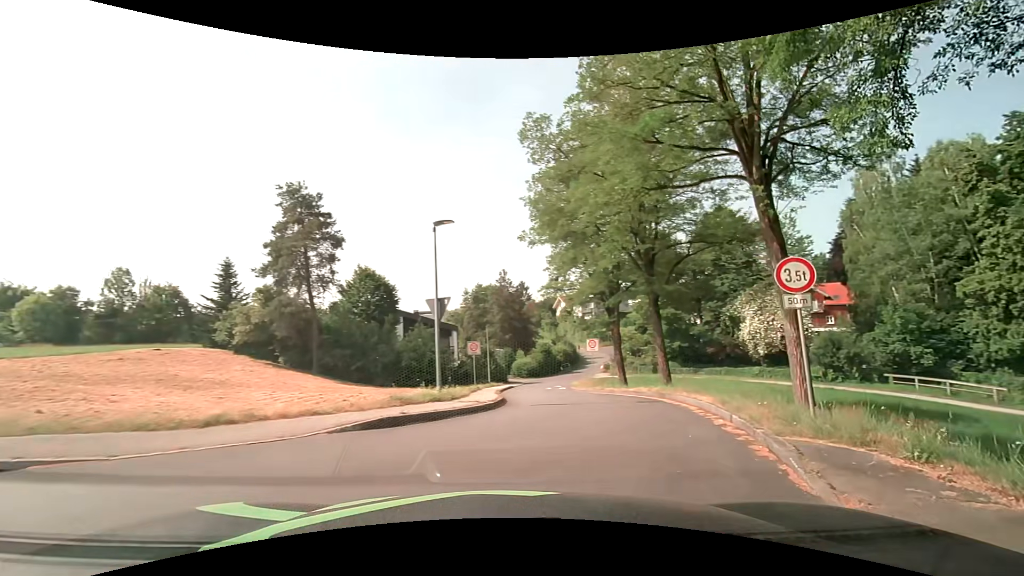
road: residential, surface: asphalt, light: Day
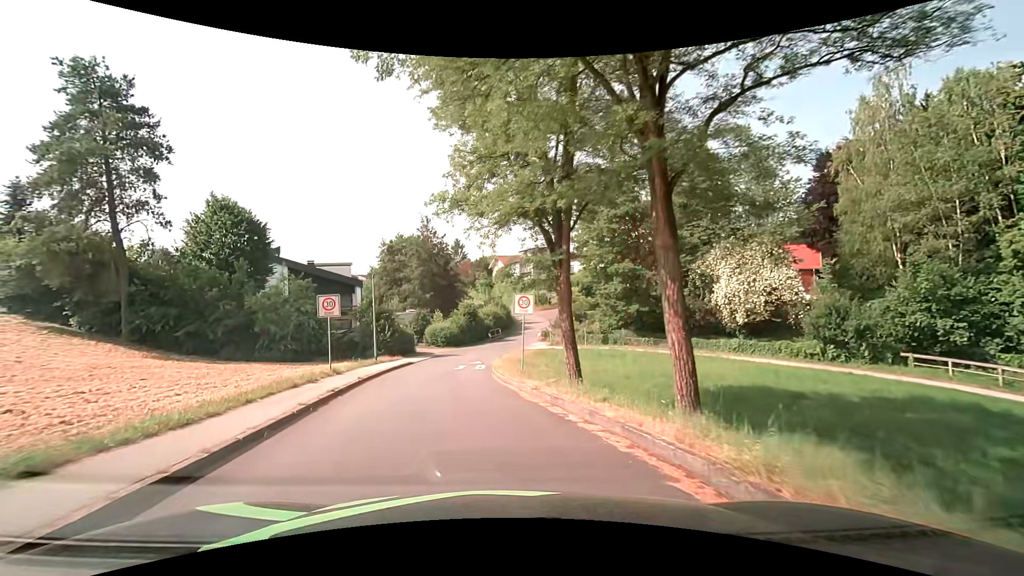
(+2.6, +13.1) m; +8°
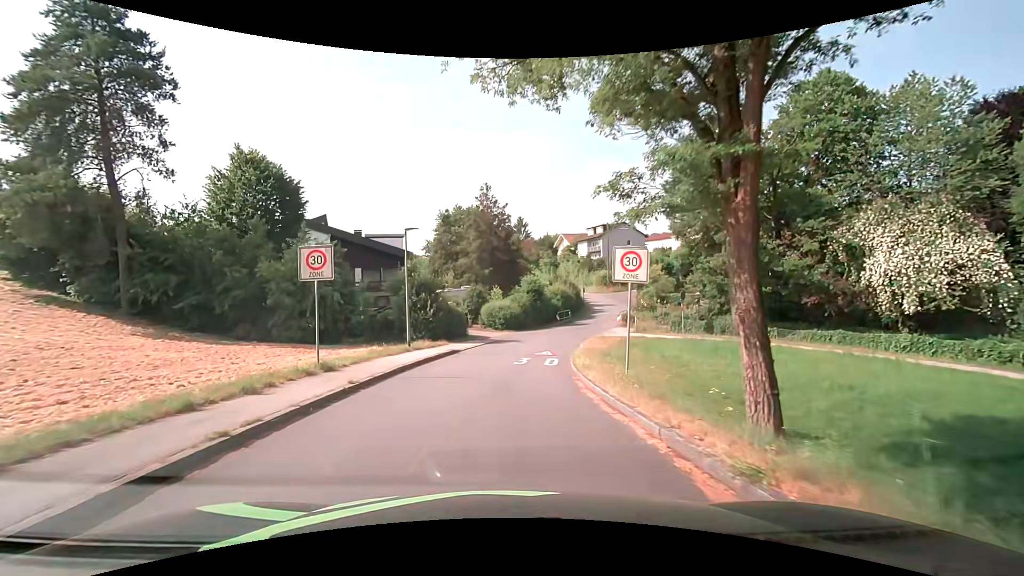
(-0.5, +8.4) m; -8°
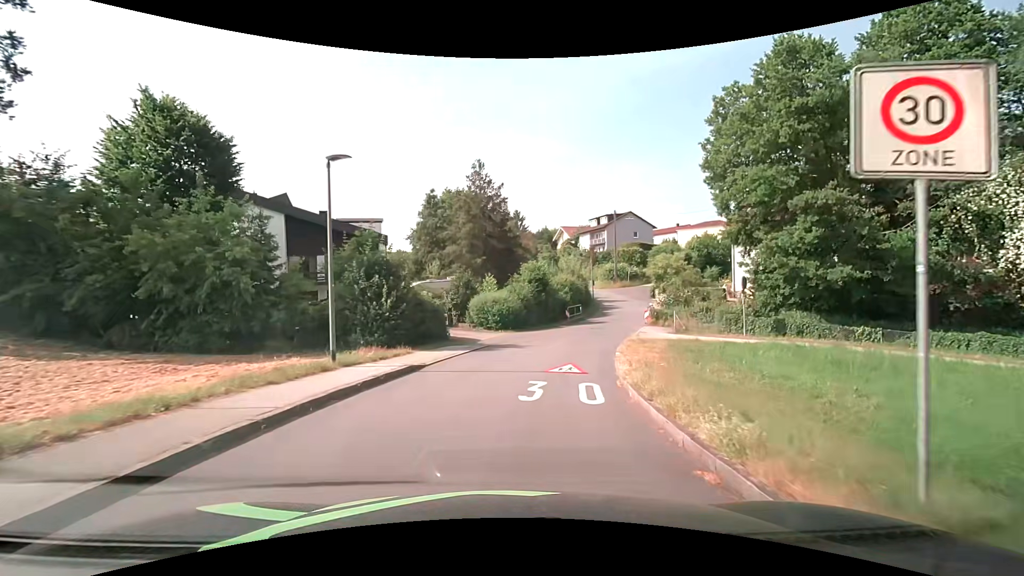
(0.0, +8.9) m; +1°
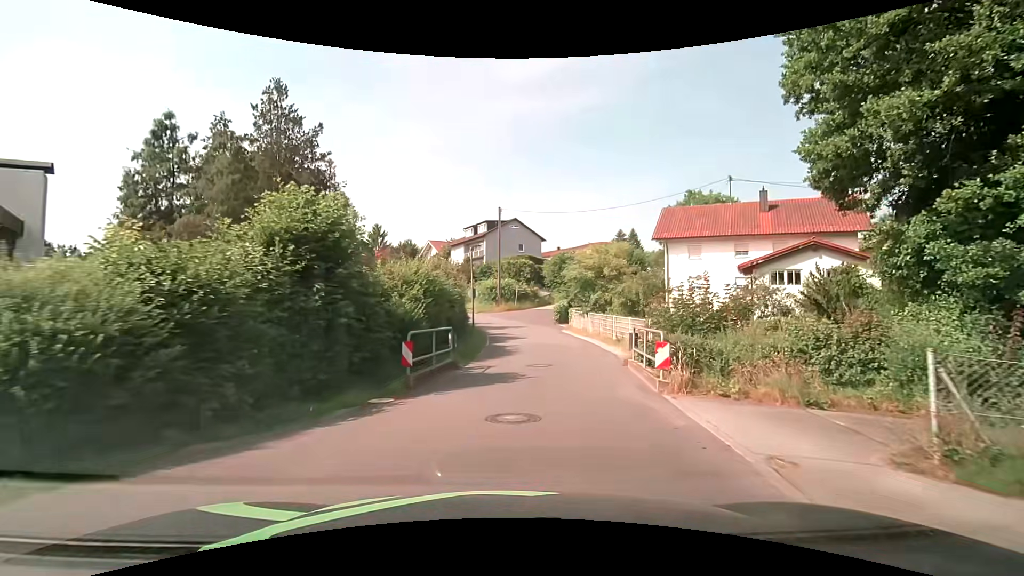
(+2.7, +22.5) m; +14°
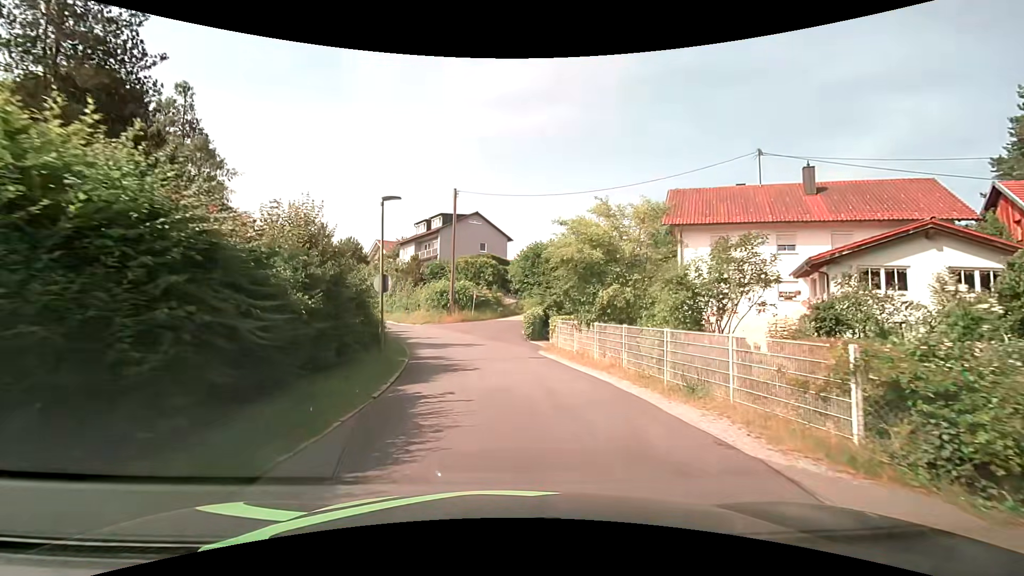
(+0.8, +12.7) m; +4°
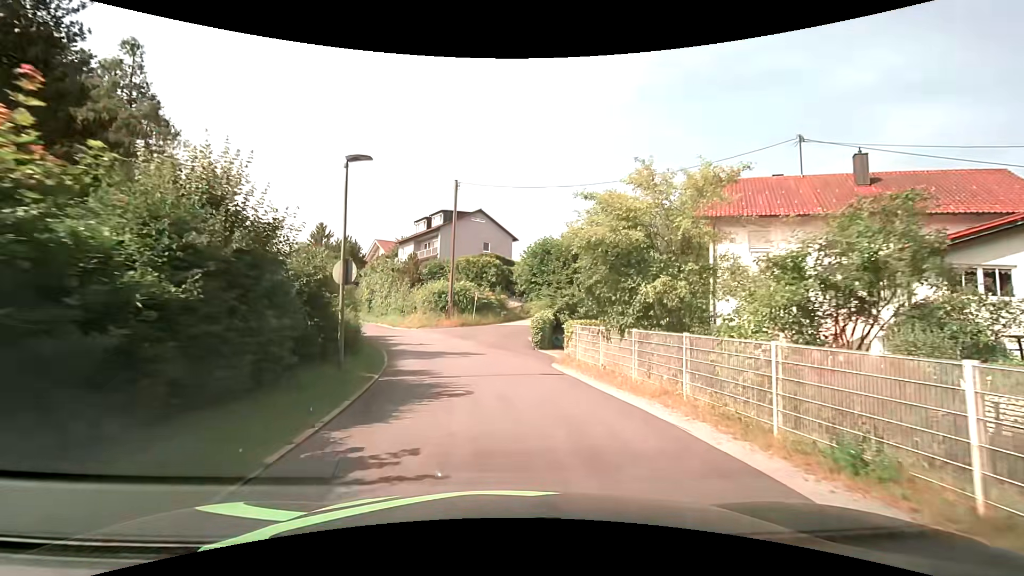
(0.0, +4.1) m; +1°
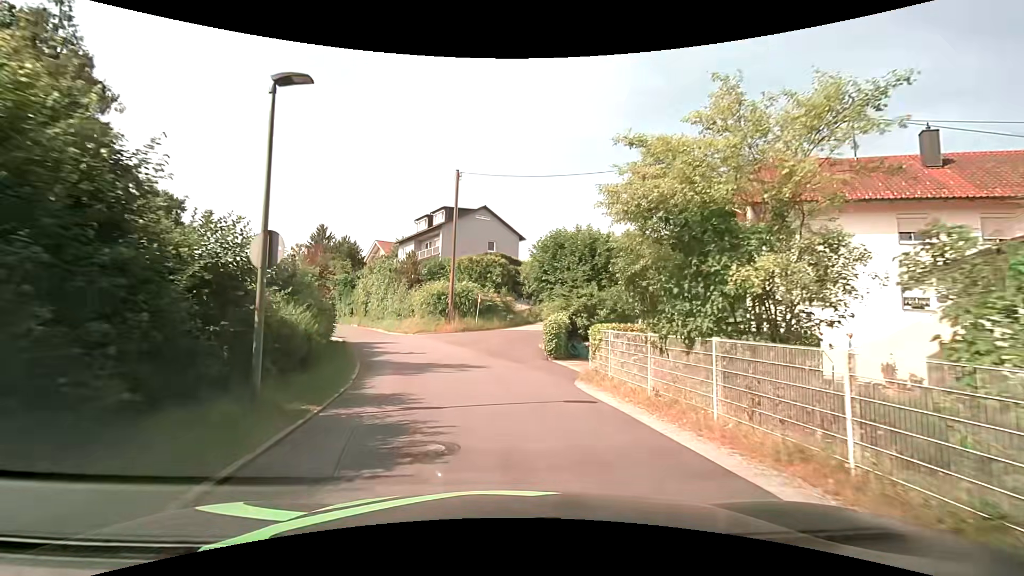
(0.0, +4.1) m; 0°
